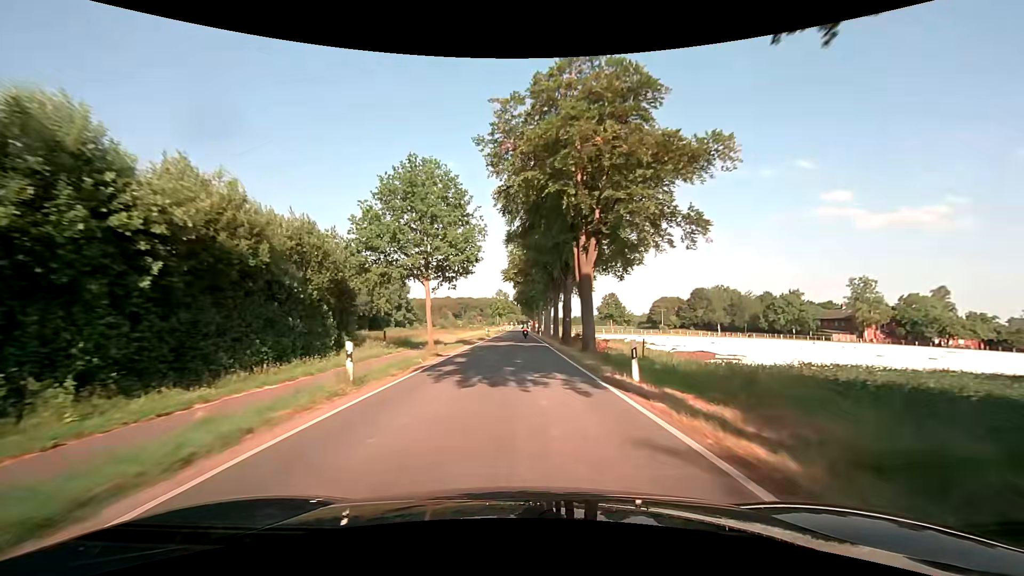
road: secondary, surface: asphalt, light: Day
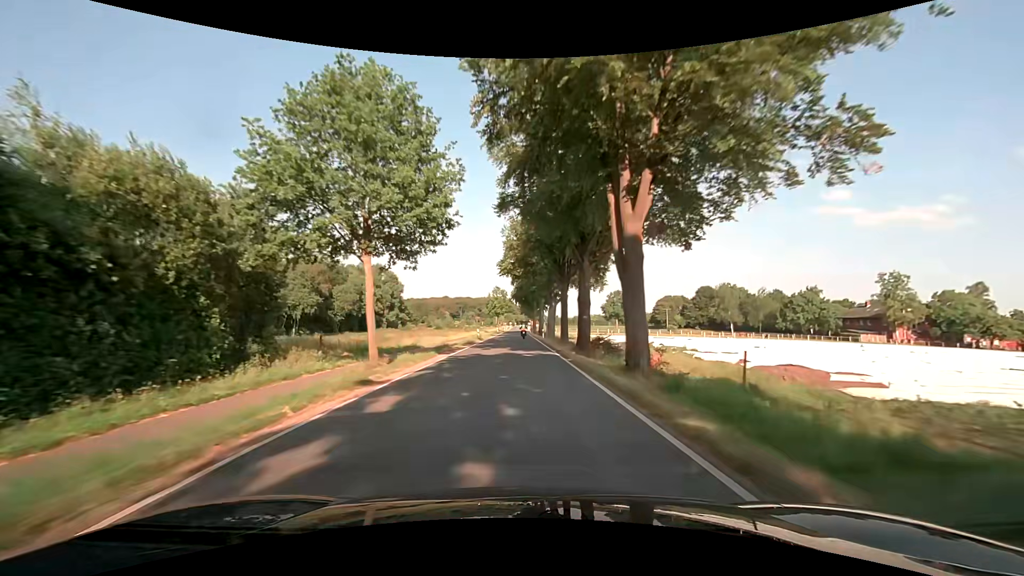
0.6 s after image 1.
(0.0, +10.8) m; 0°
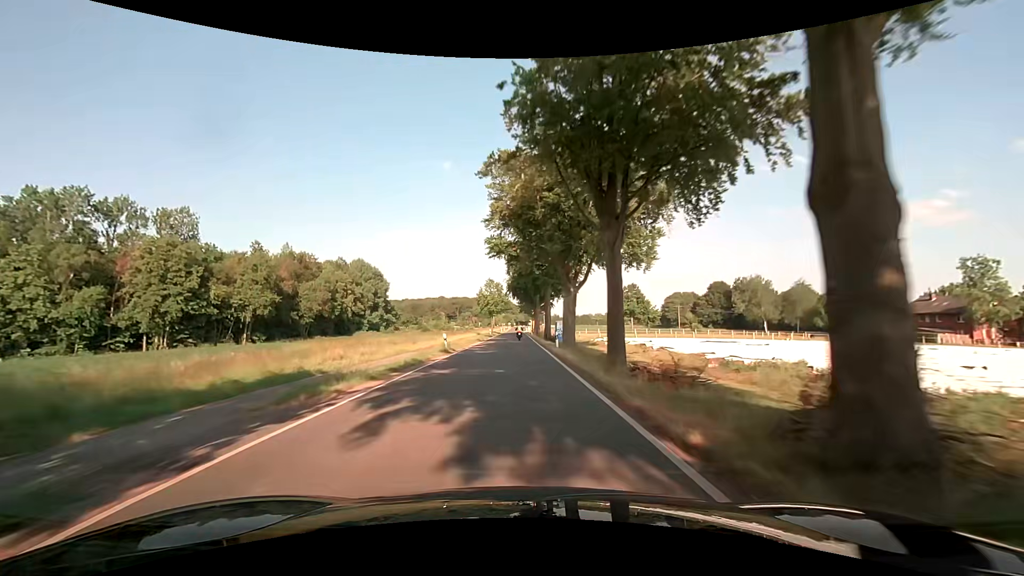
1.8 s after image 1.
(+0.1, +21.5) m; +1°
(0, +10) (0, +20) (0, +30) (-1, +40) (-1, +50) (-1, +60) (-2, +70) (-2, +80) (-2, +90) (-2, +100) m
